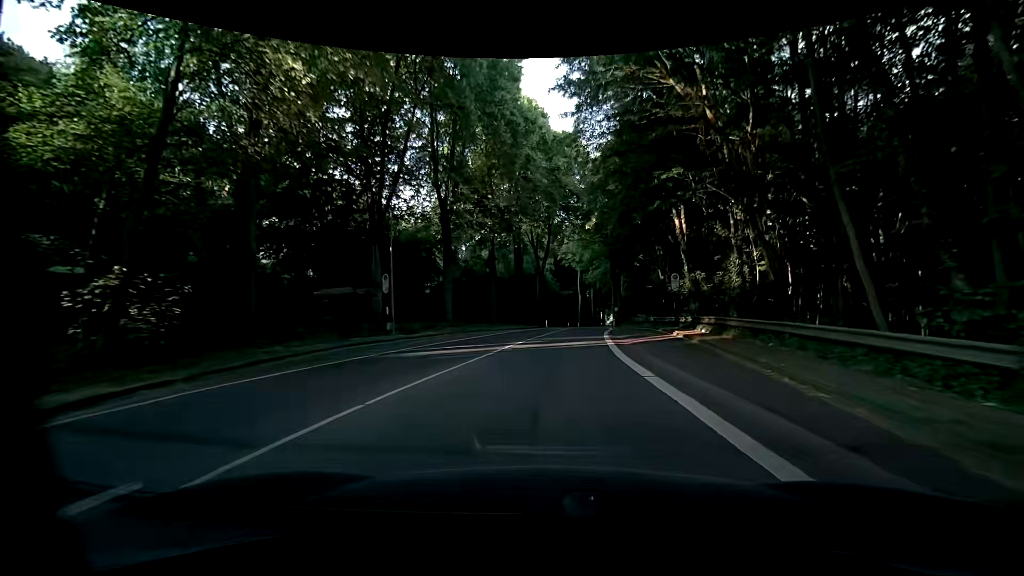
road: secondary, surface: asphalt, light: Day
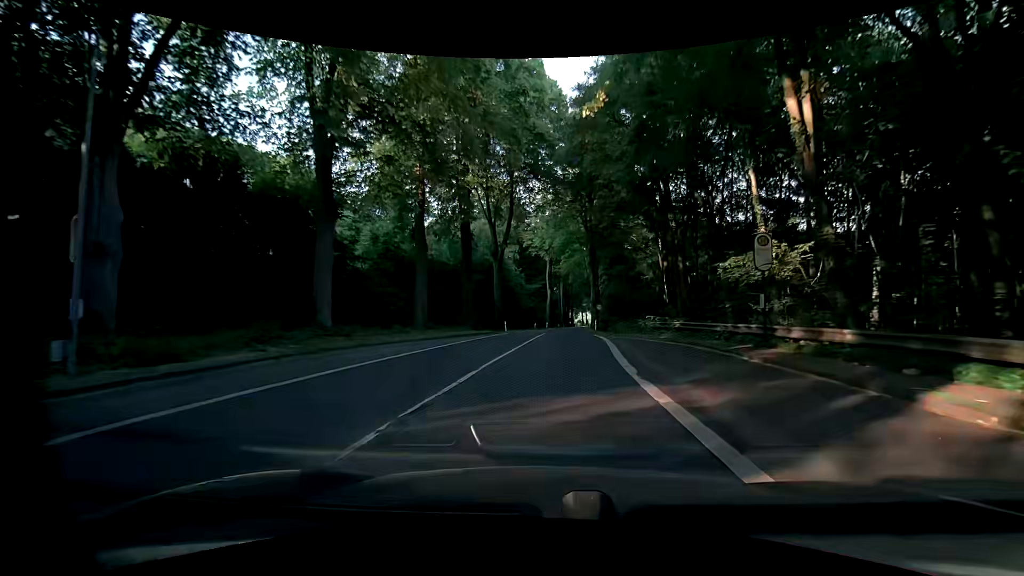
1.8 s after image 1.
(+0.6, +17.9) m; +4°
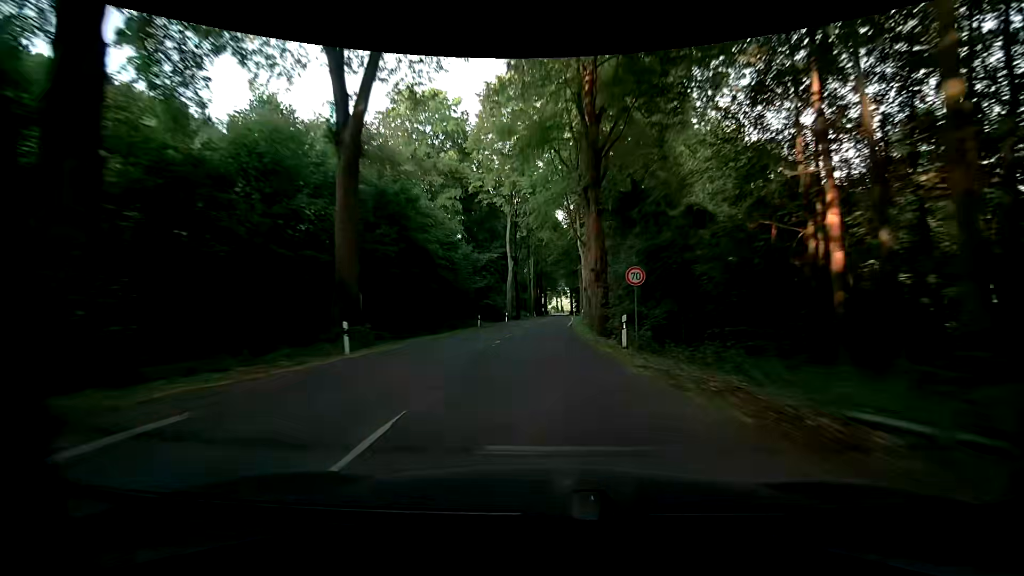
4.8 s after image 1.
(+1.3, +33.9) m; +3°
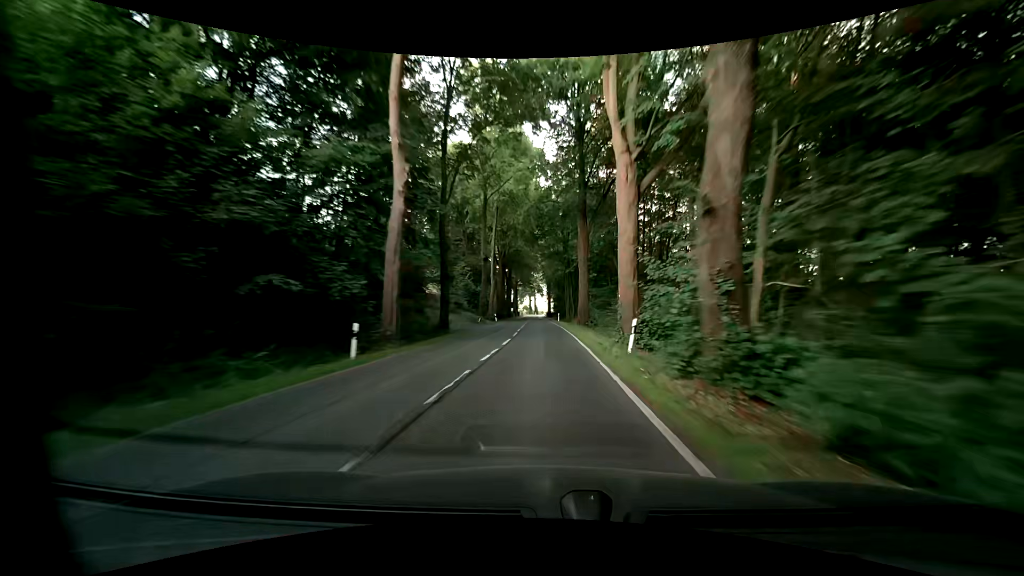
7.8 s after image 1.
(+0.2, +39.1) m; +2°
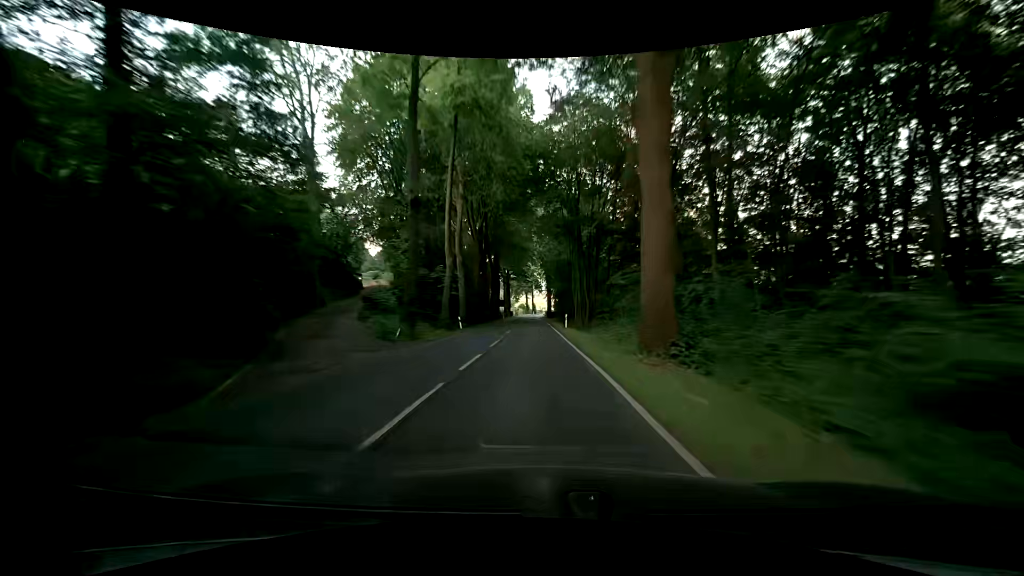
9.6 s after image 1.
(+0.2, +26.2) m; +1°
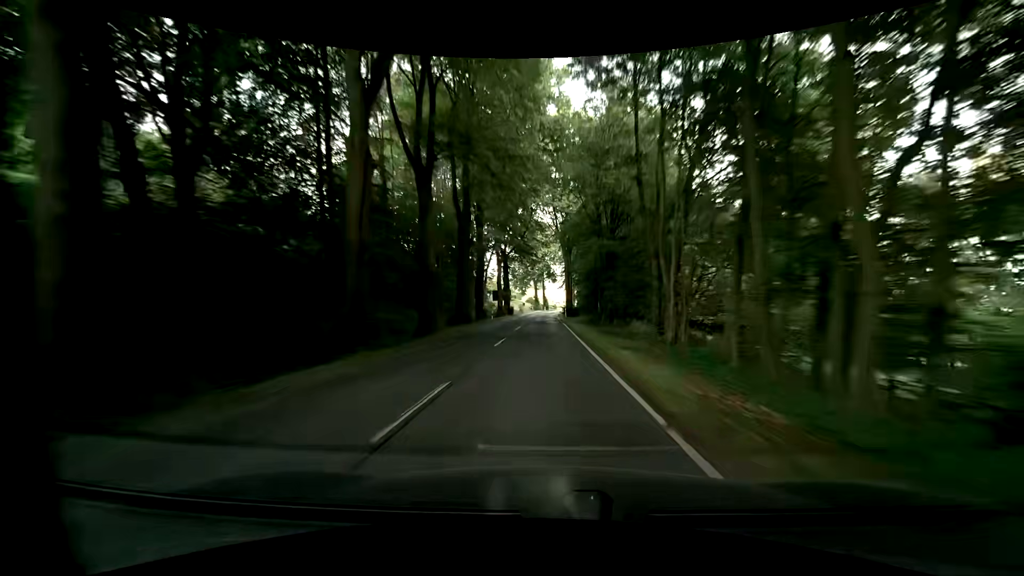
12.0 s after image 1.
(-0.8, +37.1) m; -3°
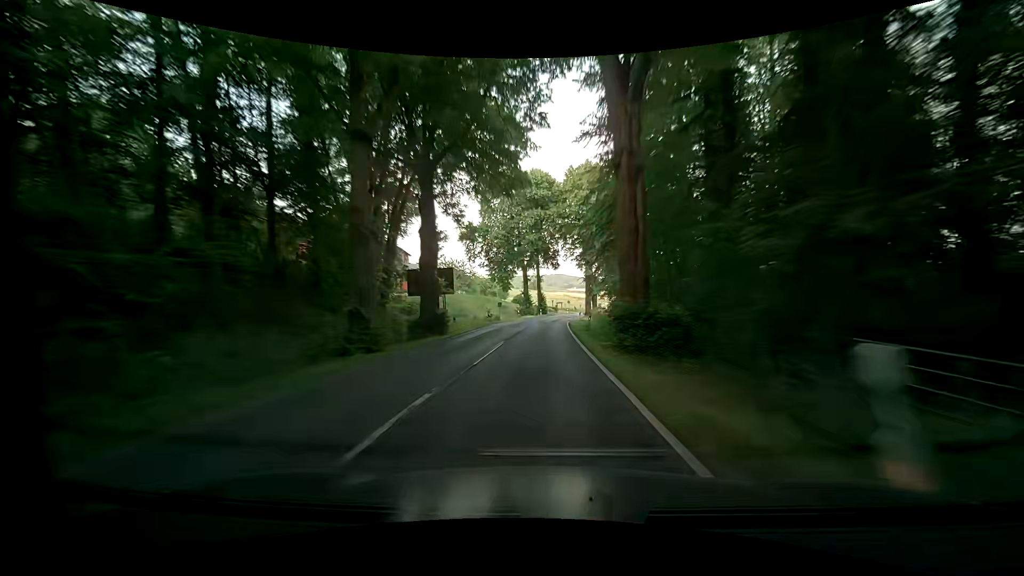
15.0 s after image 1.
(+0.6, +48.6) m; +2°
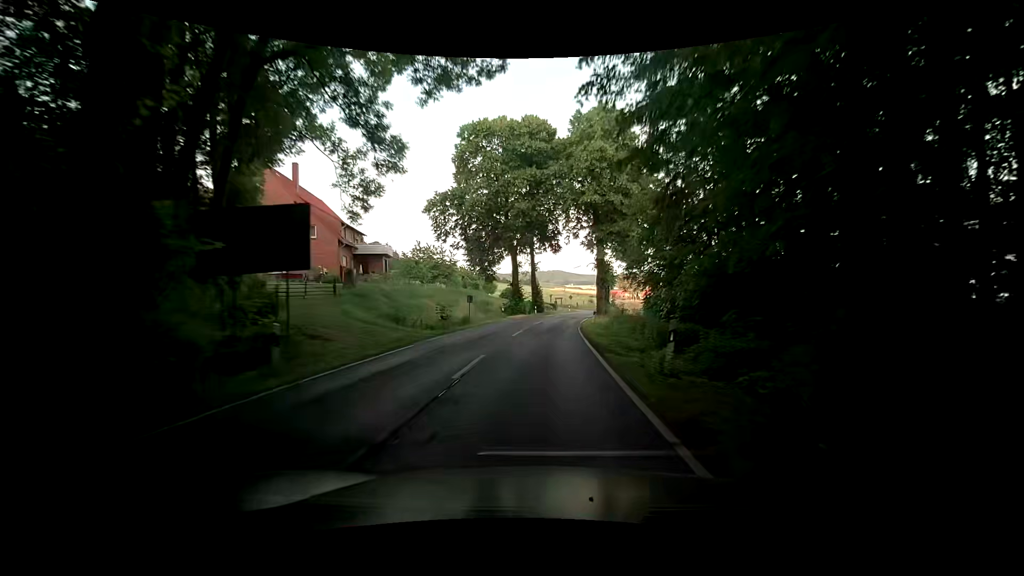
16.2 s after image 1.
(-0.1, +19.2) m; 0°
(0, +10) (0, +20) (+1, +30) (+1, +40) (+2, +50) (+4, +60) (+6, +70) (+9, +79) (+11, +89) (+15, +98) m
